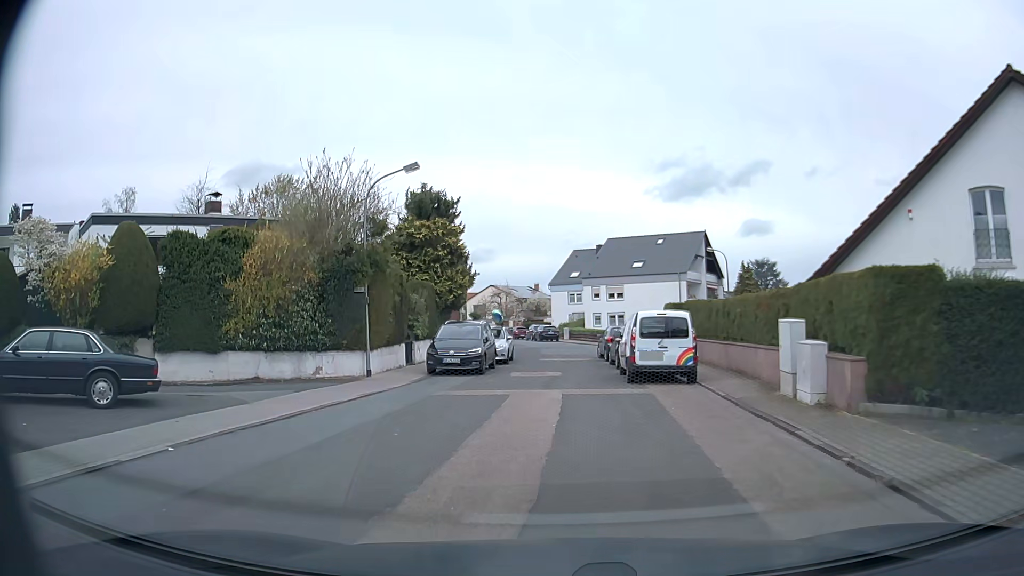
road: residential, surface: asphalt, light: Day
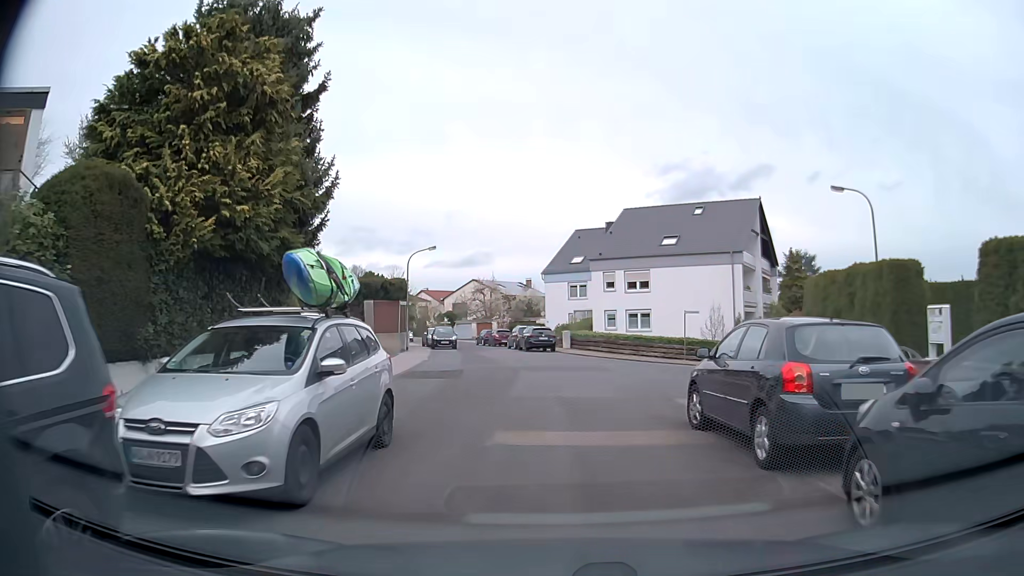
(0.0, +21.5) m; +1°
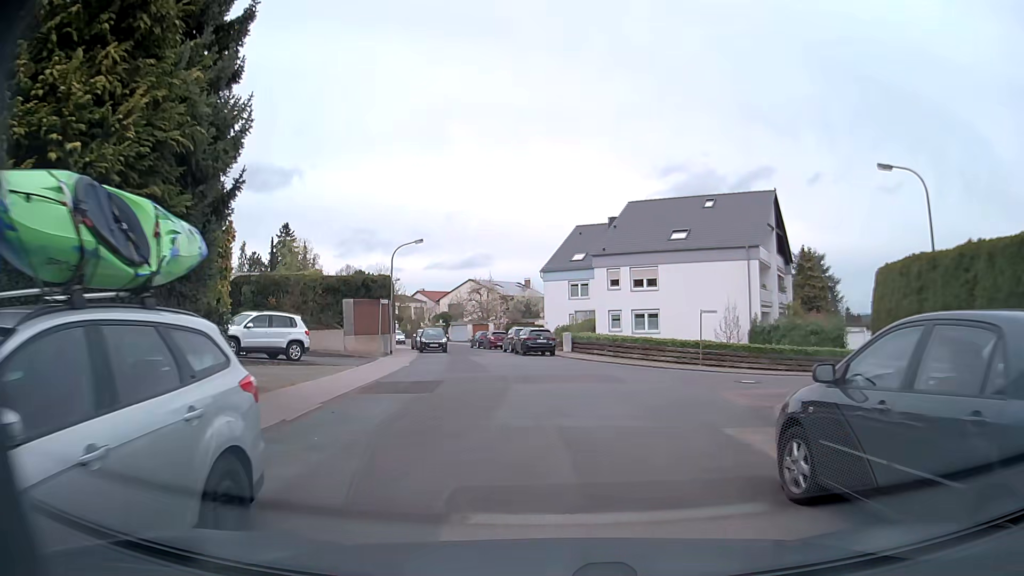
(0.0, +3.9) m; -1°
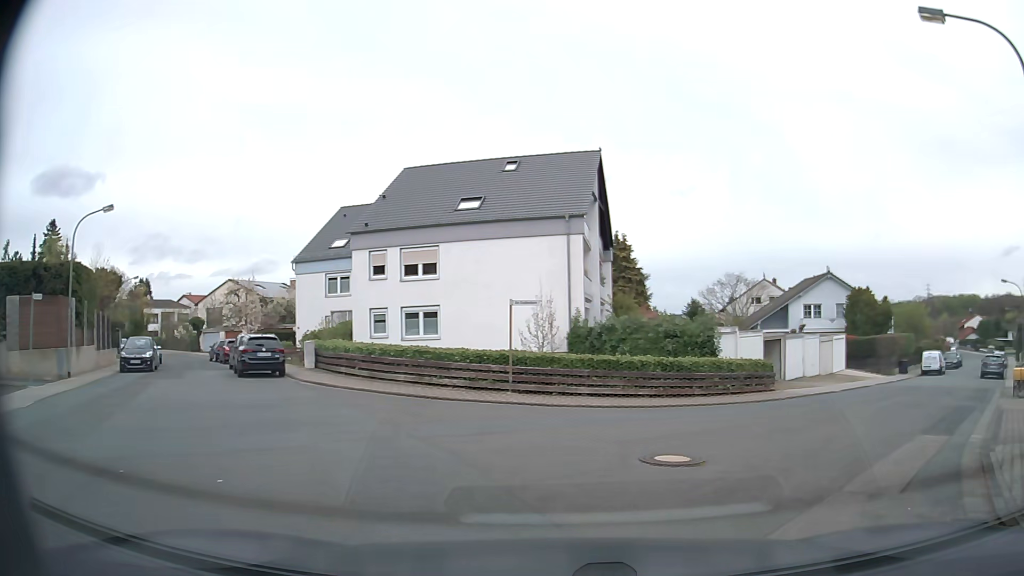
(+1.1, +12.2) m; +17°
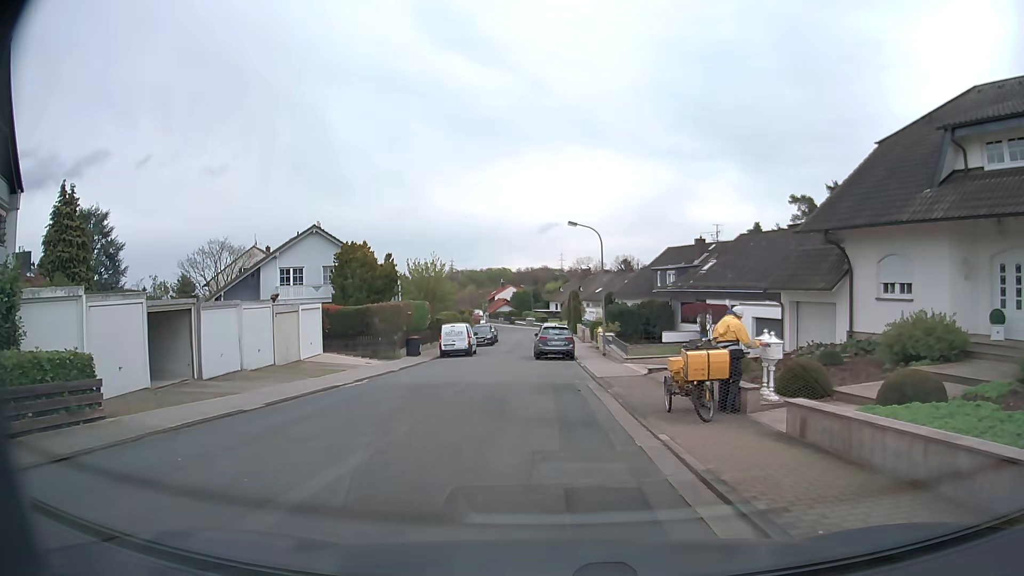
(+6.9, +13.0) m; +42°
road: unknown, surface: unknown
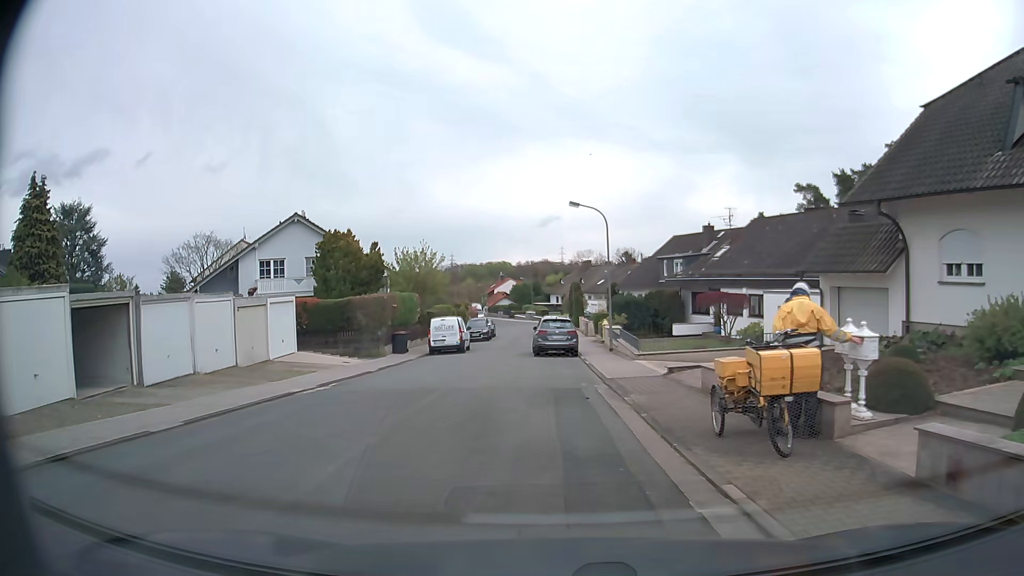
(0.0, +3.5) m; +1°
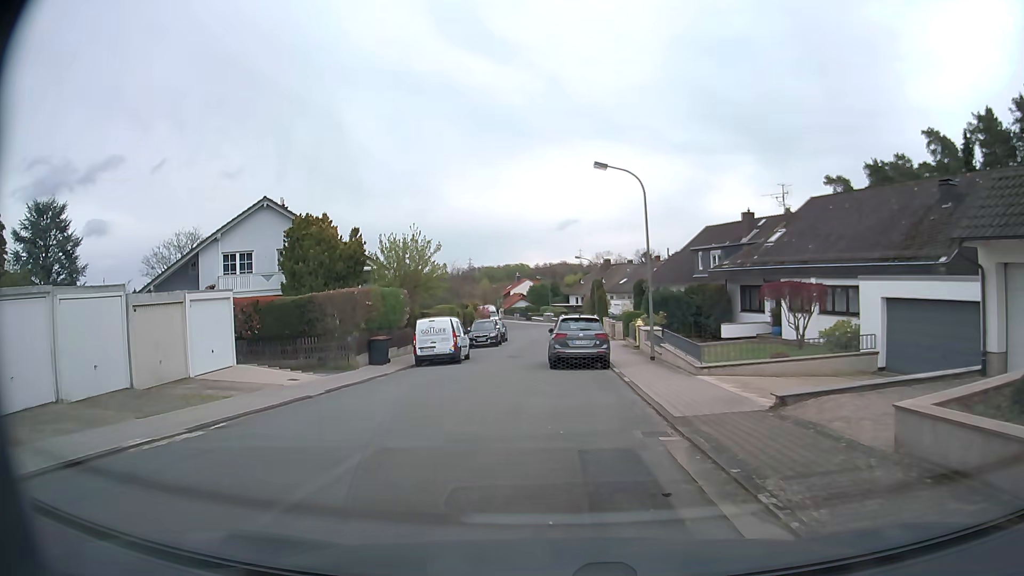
(-0.1, +7.6) m; -1°
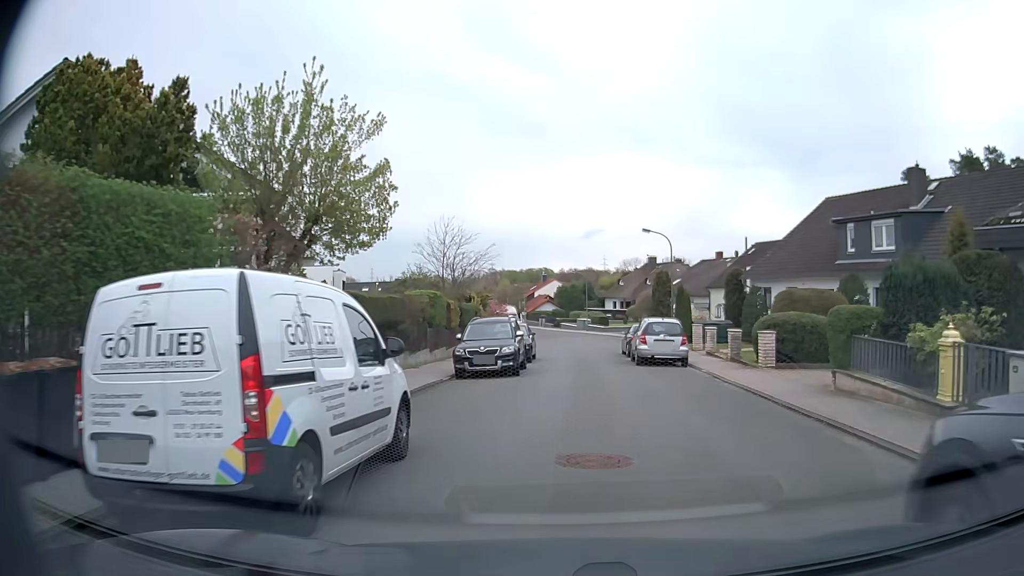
(-1.9, +21.4) m; -4°
(+1, +10) (+1, +20) (+2, +30) (+3, +40) (+4, +50) (+5, +60) (+3, +70) (+1, +79) (-1, +89) (-4, +99) m
